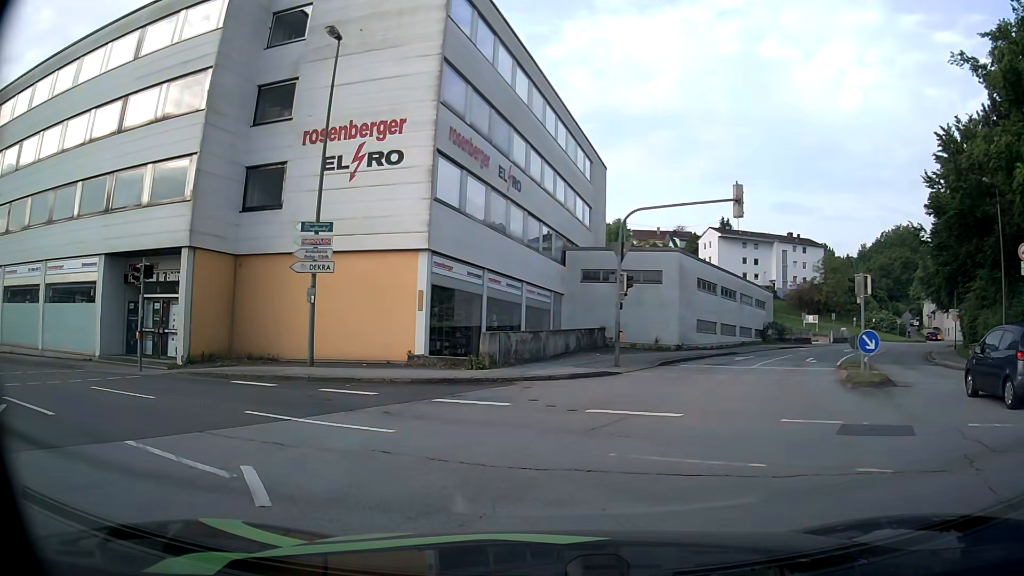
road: tertiary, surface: asphalt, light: Day
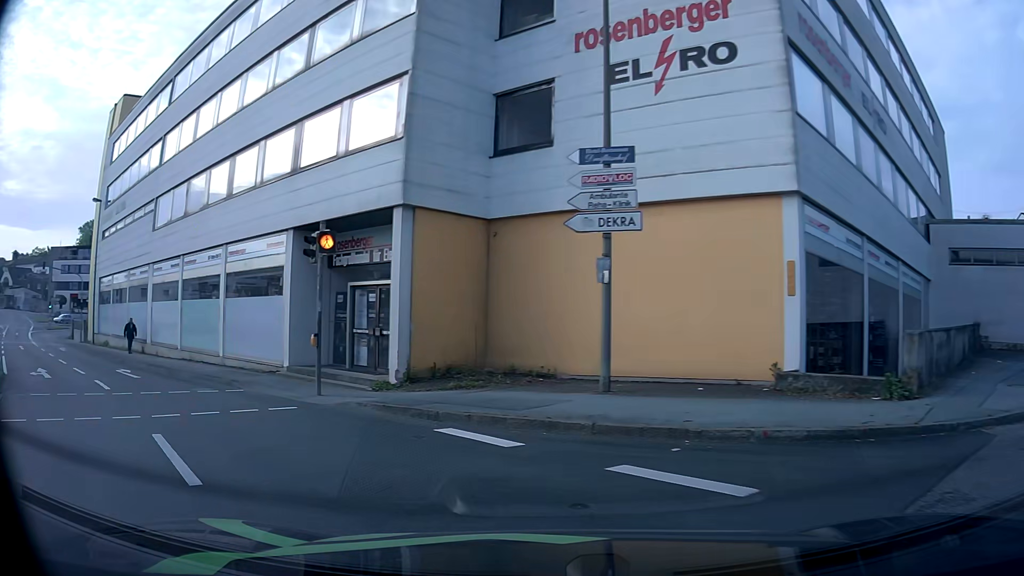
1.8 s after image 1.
(-1.8, +8.3) m; -28°
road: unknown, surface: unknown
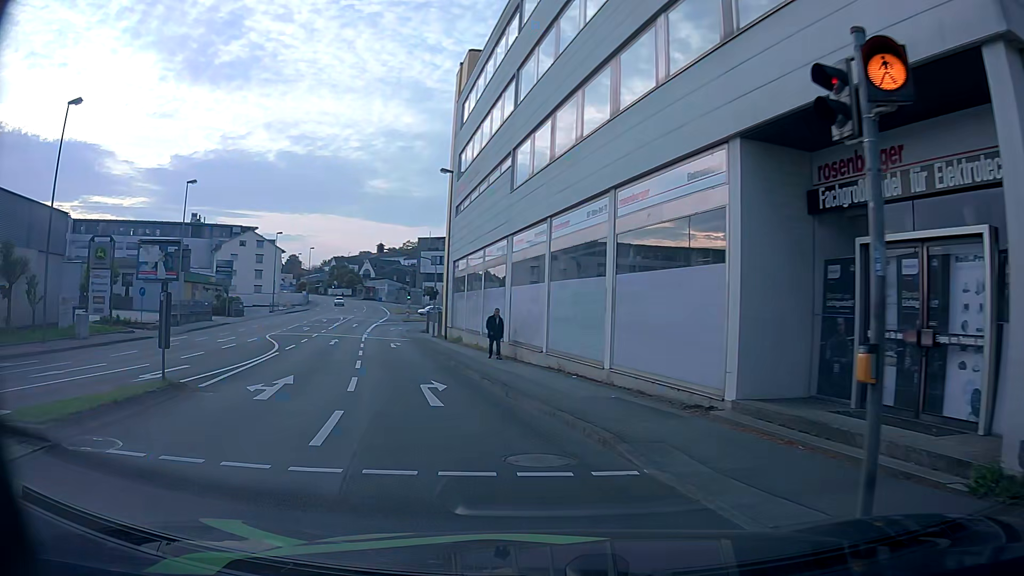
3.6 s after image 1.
(-2.8, +8.7) m; -33°
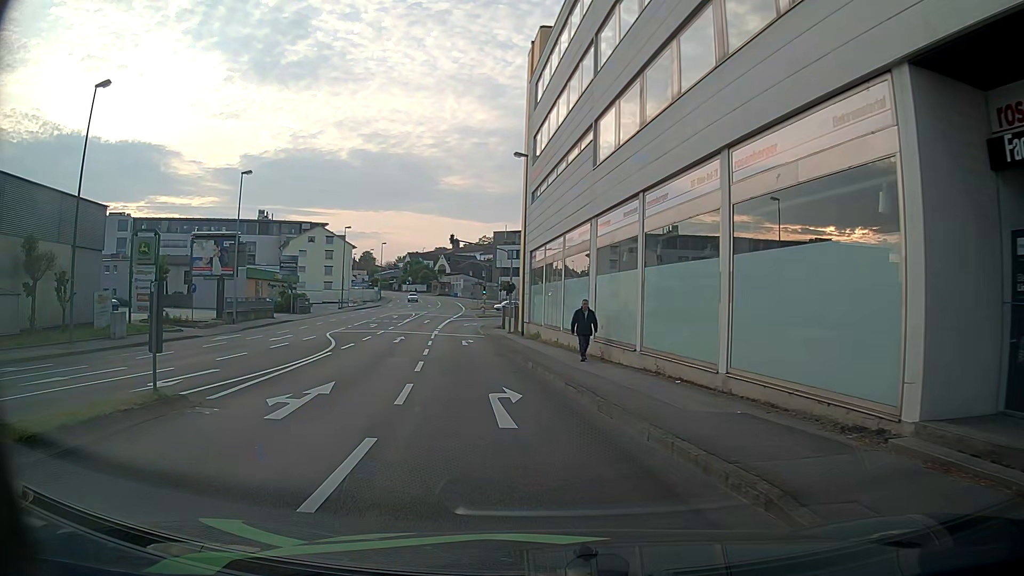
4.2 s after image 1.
(-0.2, +2.9) m; -7°
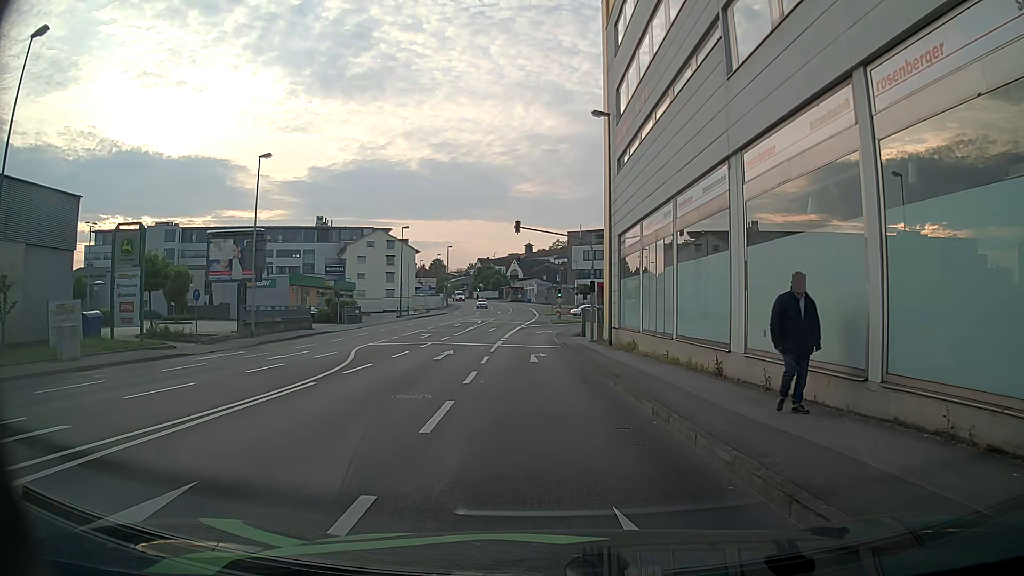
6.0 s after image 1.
(-0.7, +8.5) m; -7°
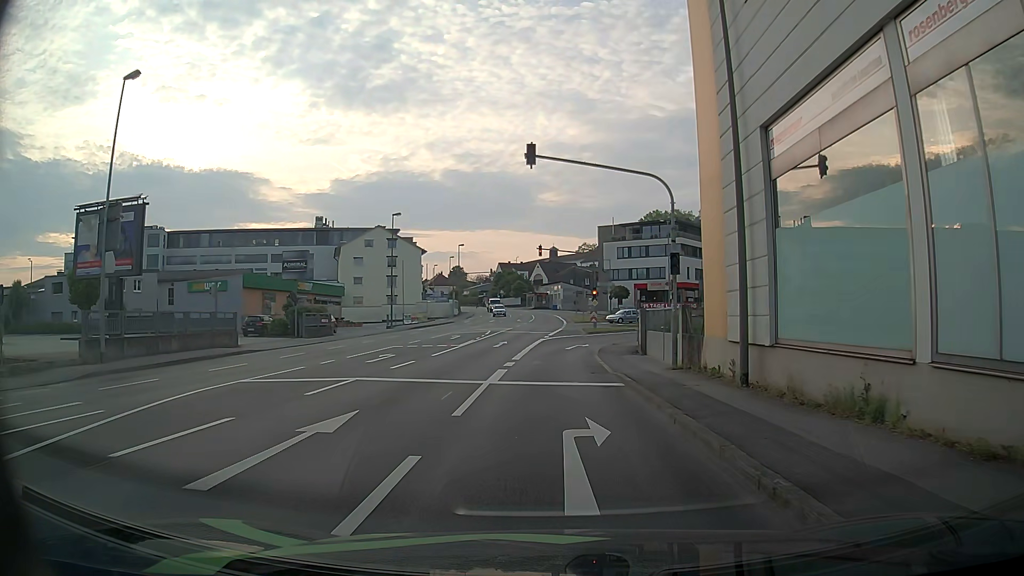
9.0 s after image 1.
(-0.3, +16.7) m; -2°
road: tertiary_link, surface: asphalt
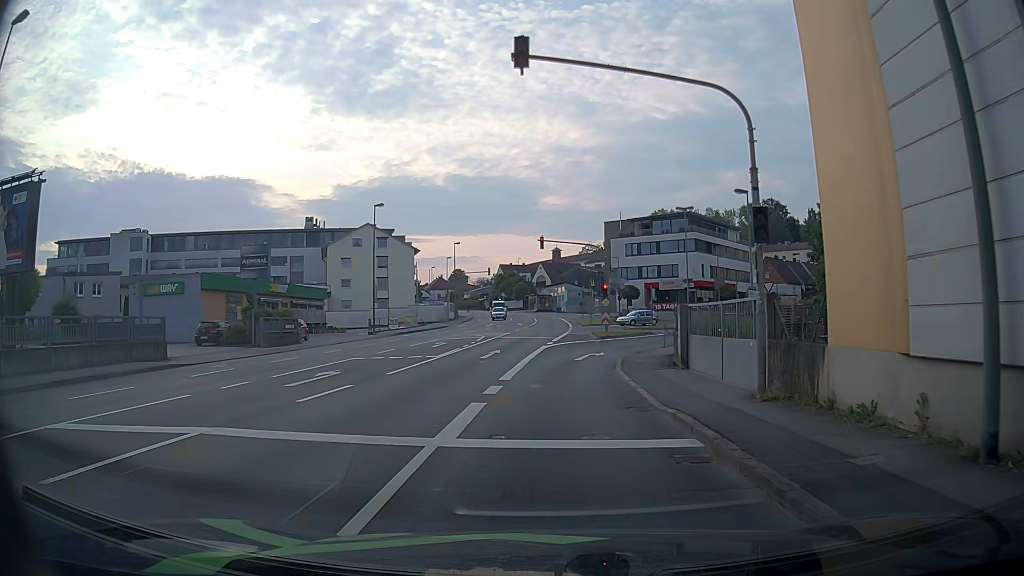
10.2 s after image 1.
(+0.1, +7.4) m; 0°
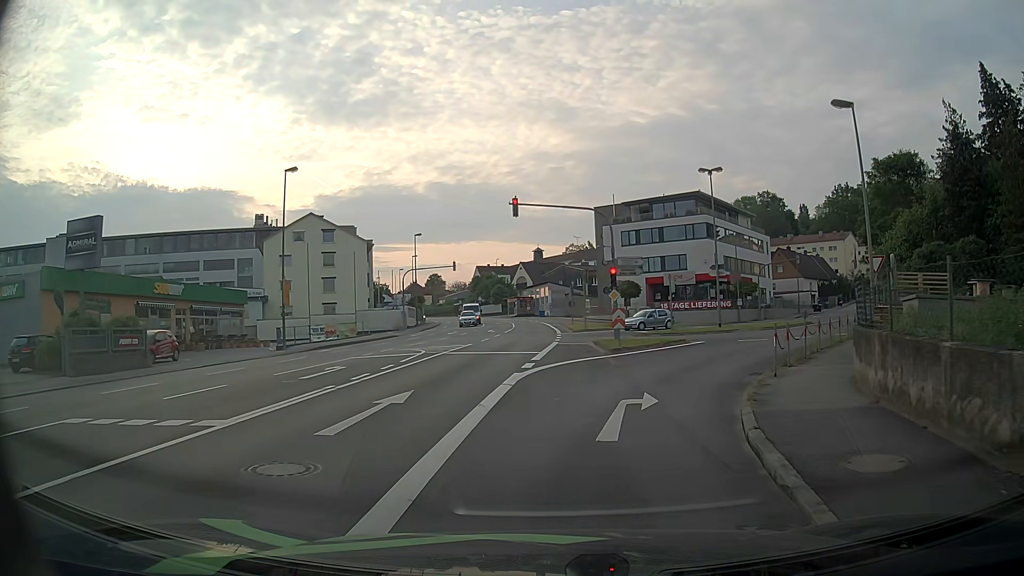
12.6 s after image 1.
(+0.2, +15.9) m; +1°
(+1, +10) (+4, +19) (+9, +28) (+14, +36) (+20, +45) (+26, +53) (+31, +61) (+37, +70) (+42, +78) (+47, +87) m
